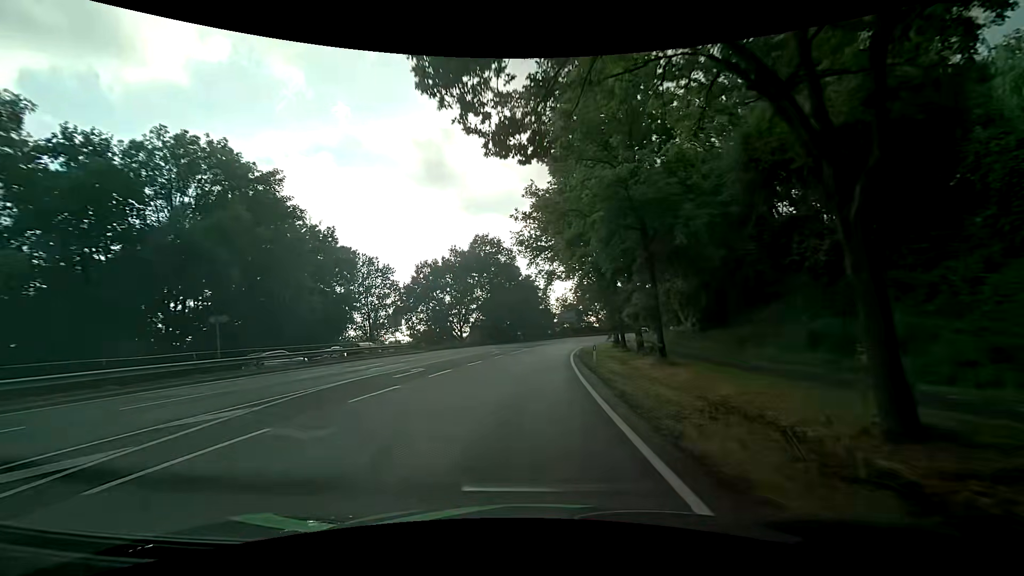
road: primary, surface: asphalt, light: Day
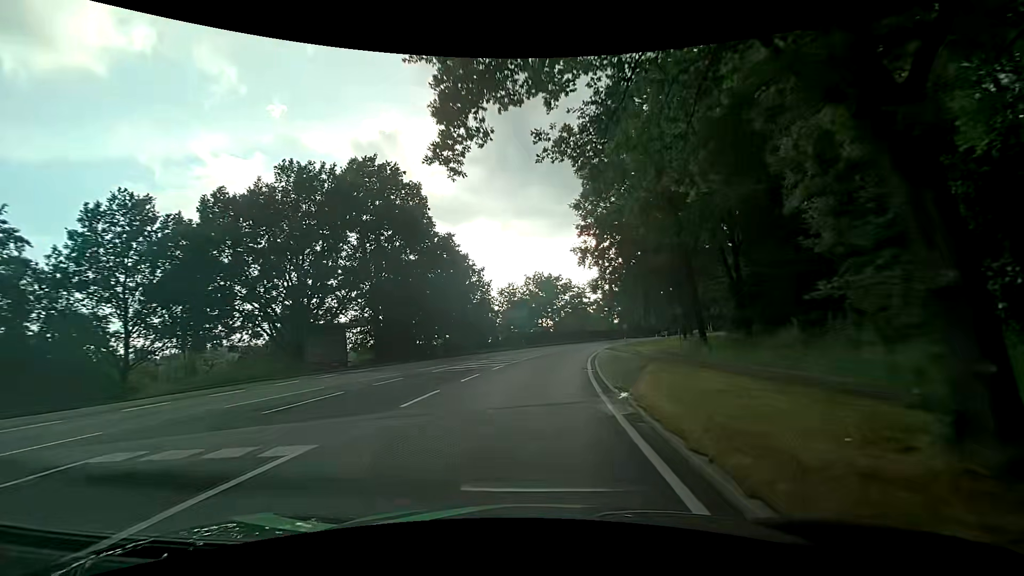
(+1.3, +37.6) m; +6°
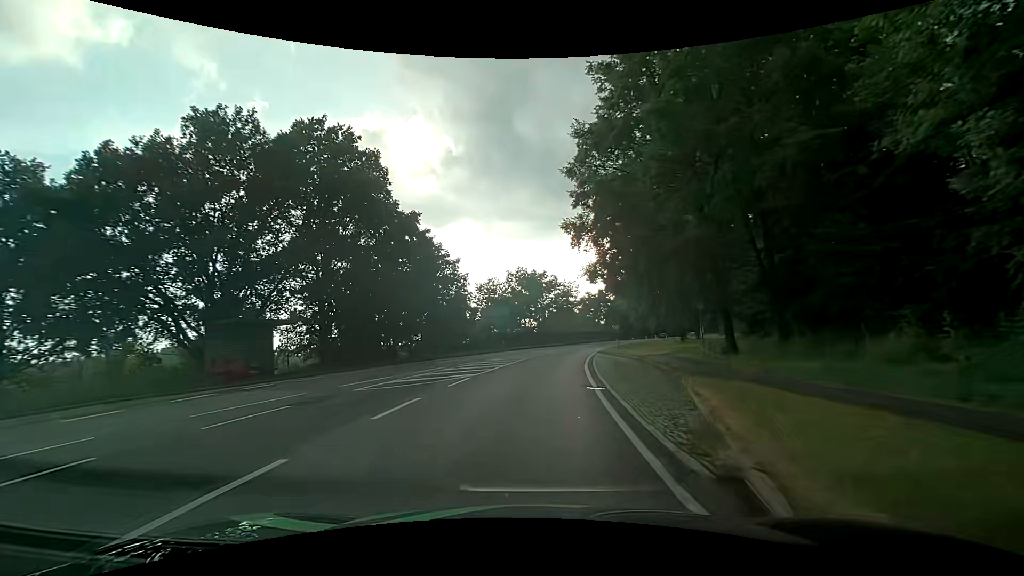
(+0.1, +7.5) m; +2°
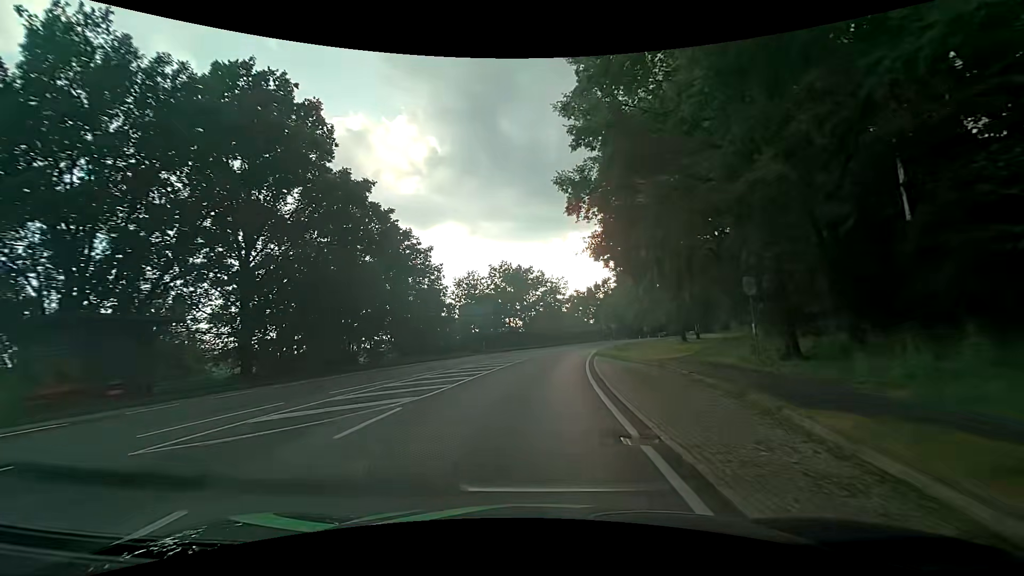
(+0.1, +7.5) m; +2°
(0, +10) (+1, +20) (+2, +30) (+3, +40) (+4, +50) (+6, +60) (+8, +69) (+11, +79) (+14, +89) (+17, +98) m
